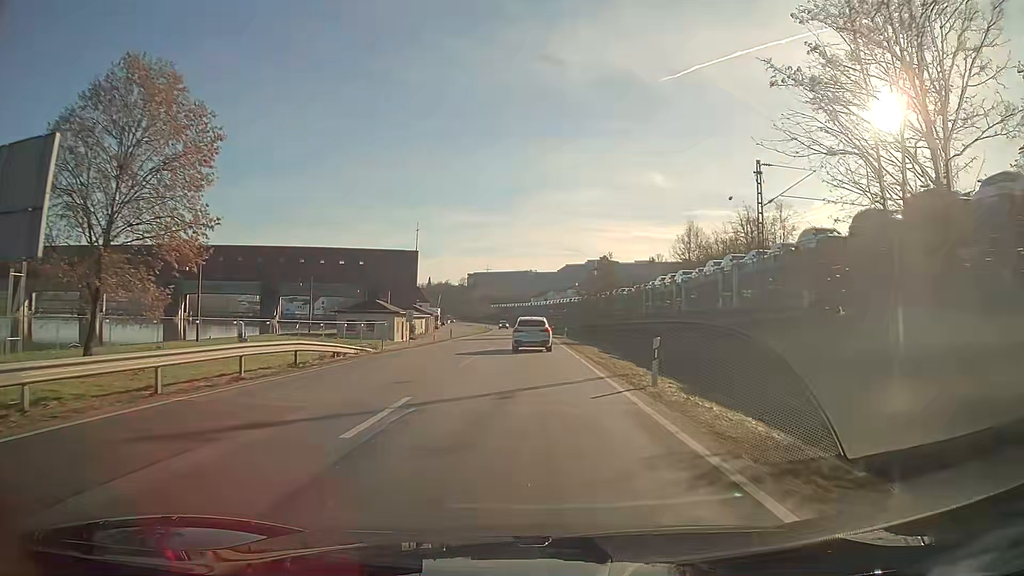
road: primary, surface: asphalt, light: Day
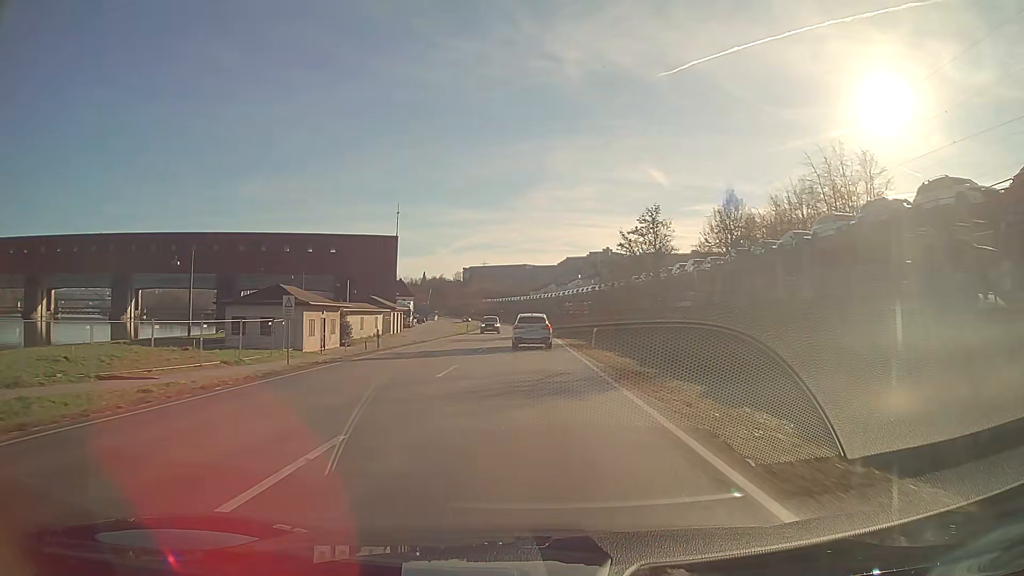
(0.0, +28.0) m; 0°
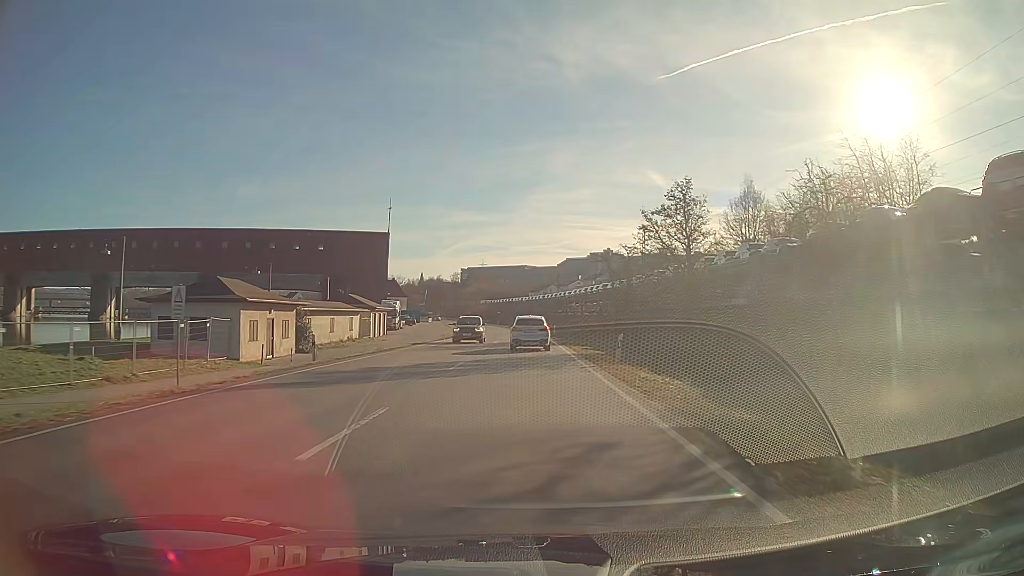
(0.0, +9.4) m; 0°
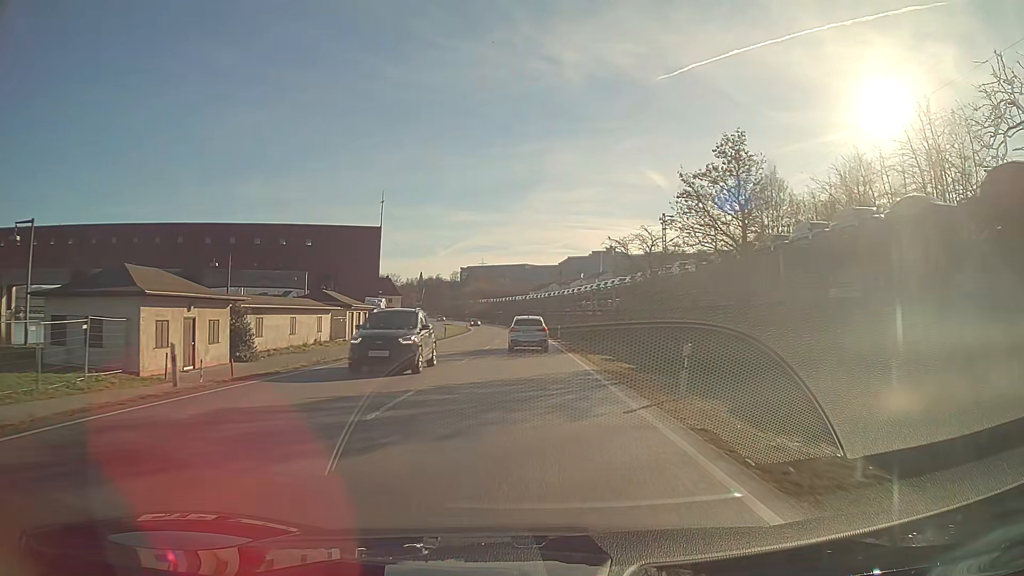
(0.0, +9.4) m; 0°
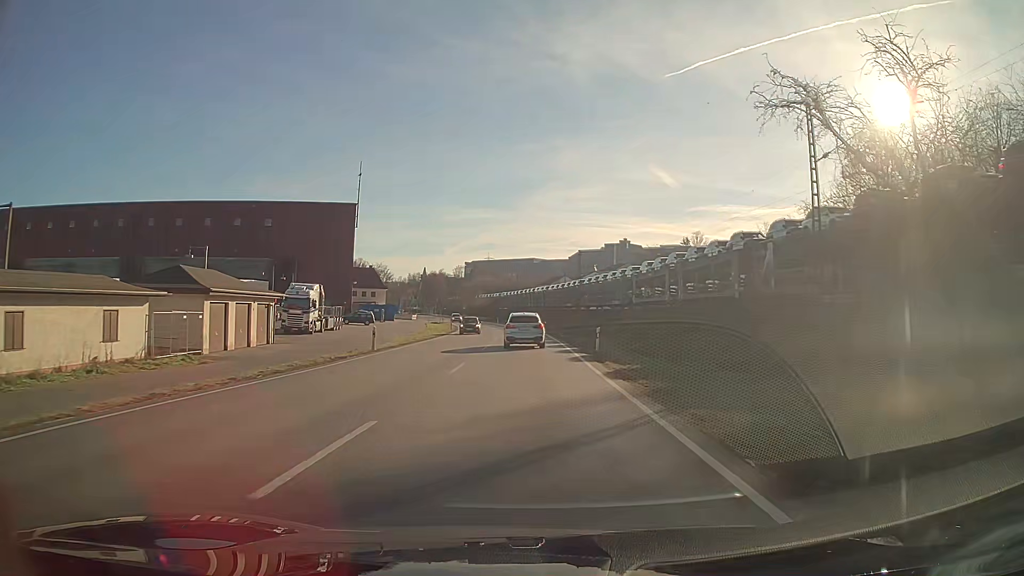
(-0.2, +28.3) m; -1°
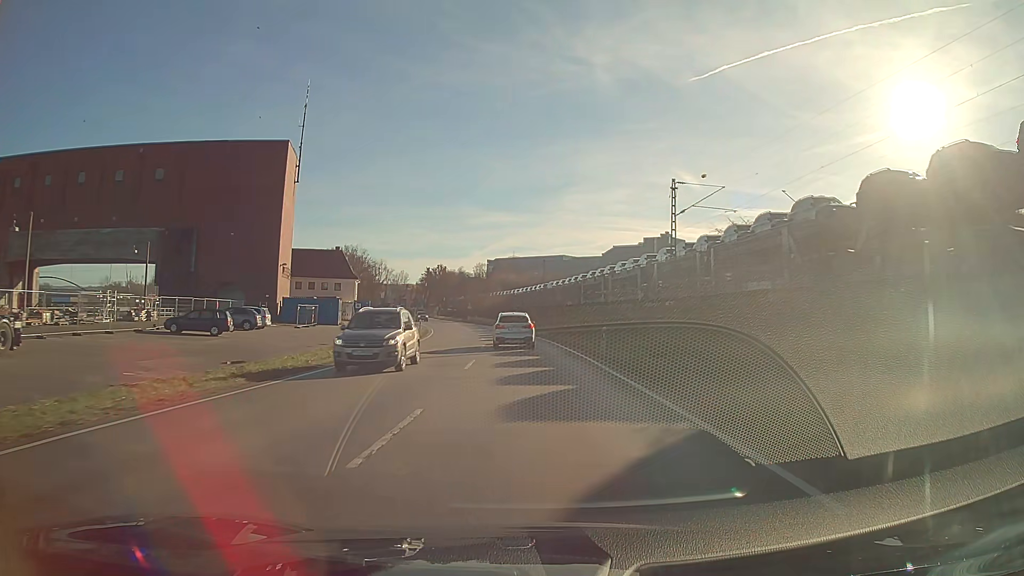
(-0.9, +46.9) m; -3°
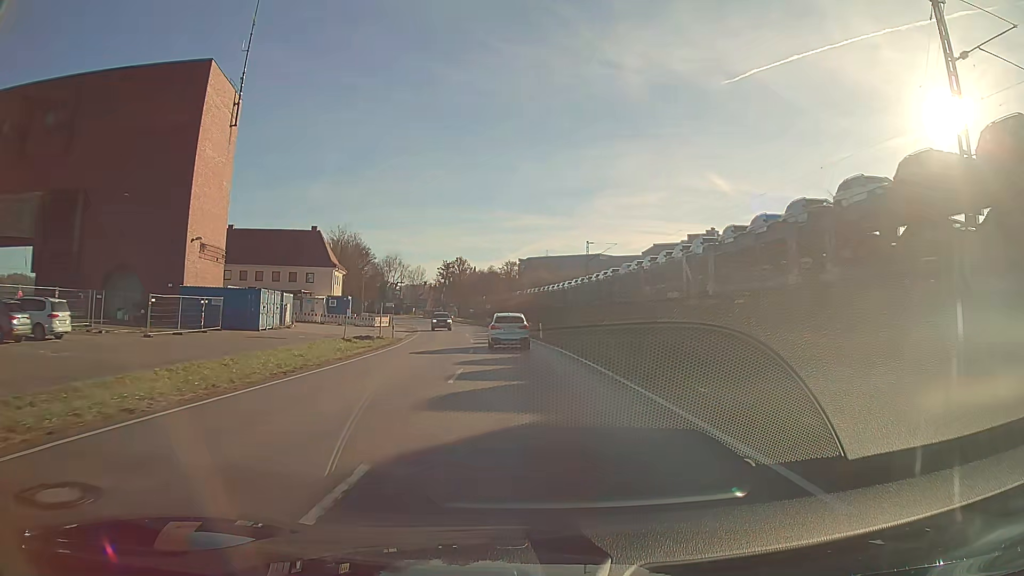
(-0.7, +28.0) m; -3°
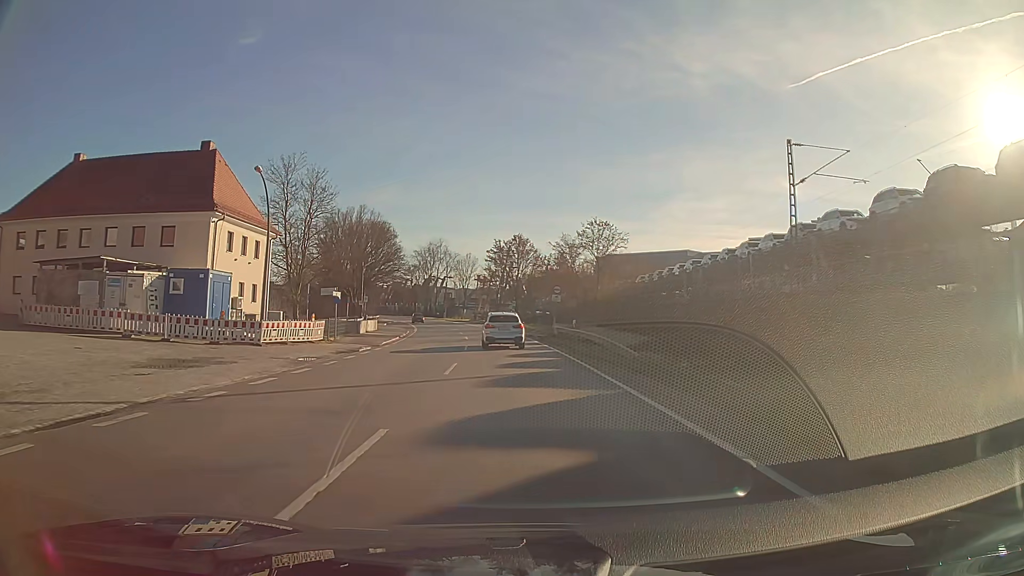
(-2.5, +46.2) m; -6°
